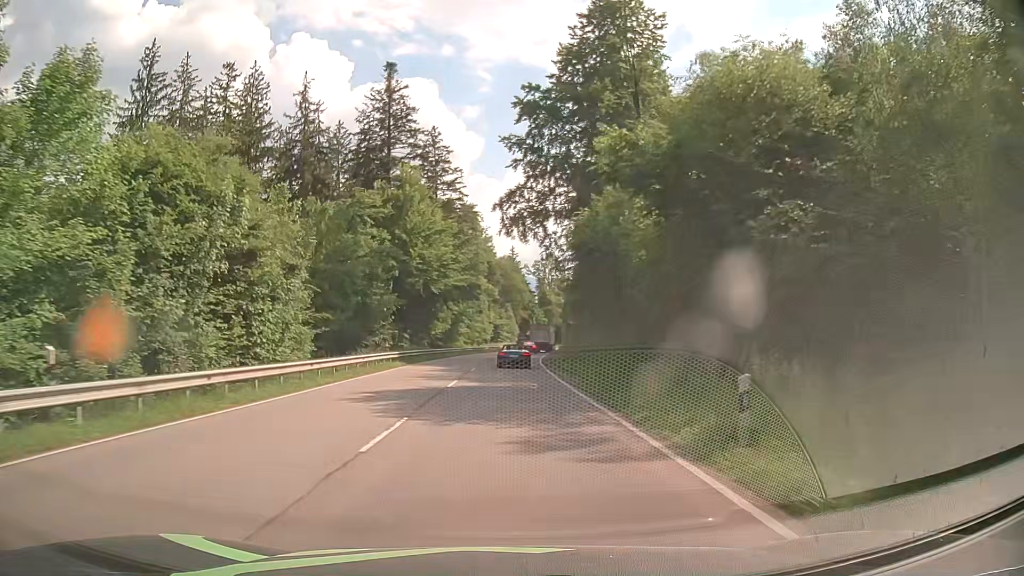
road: primary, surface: asphalt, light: Day
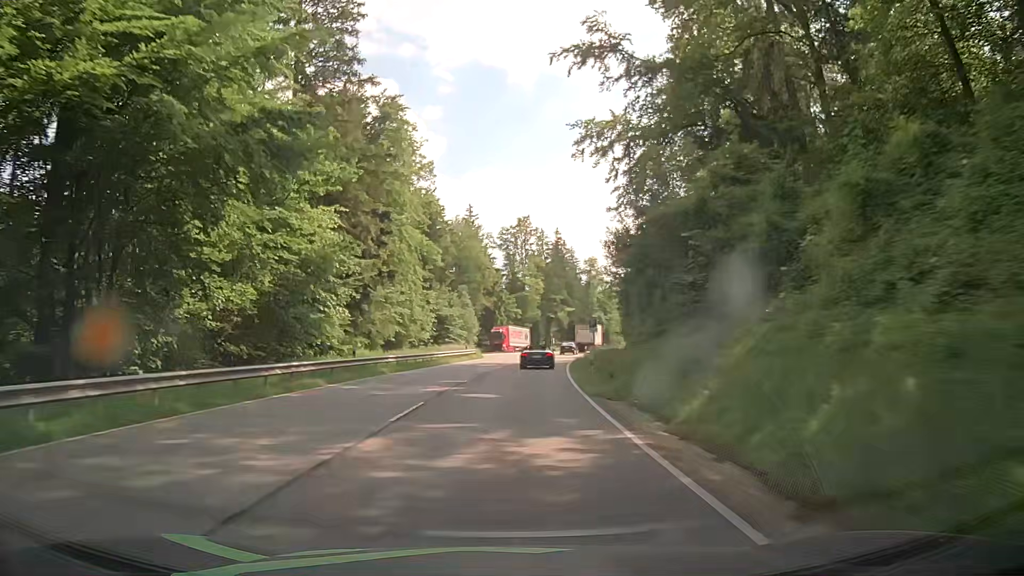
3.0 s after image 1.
(+1.6, +56.7) m; +4°
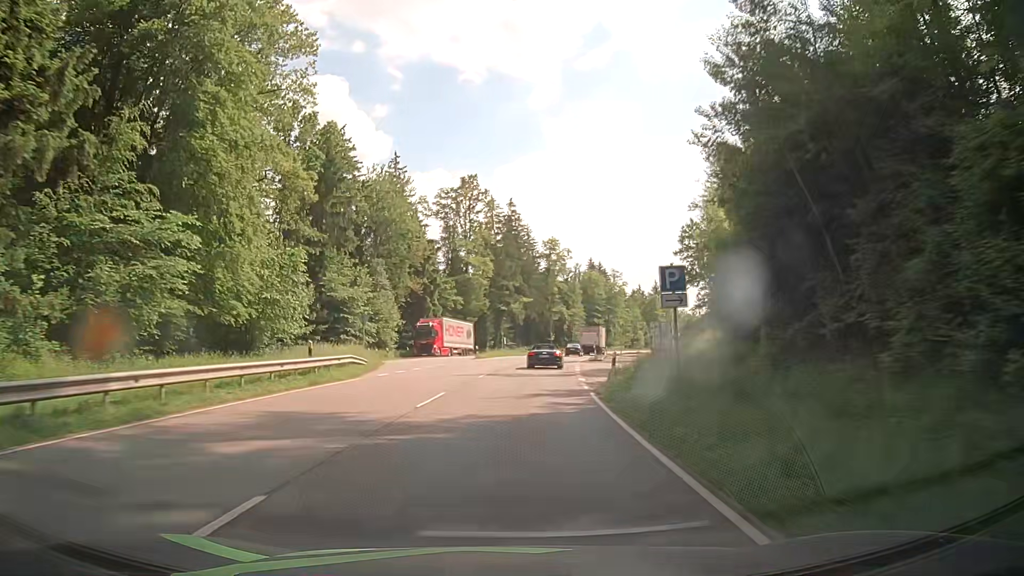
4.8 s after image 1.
(+1.3, +33.7) m; +5°
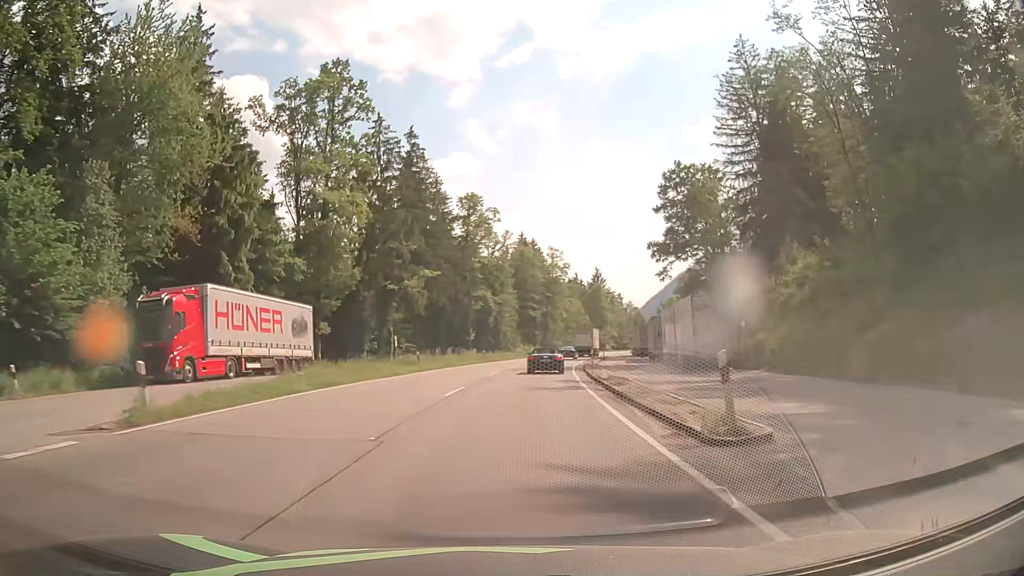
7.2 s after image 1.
(+2.3, +44.0) m; +7°
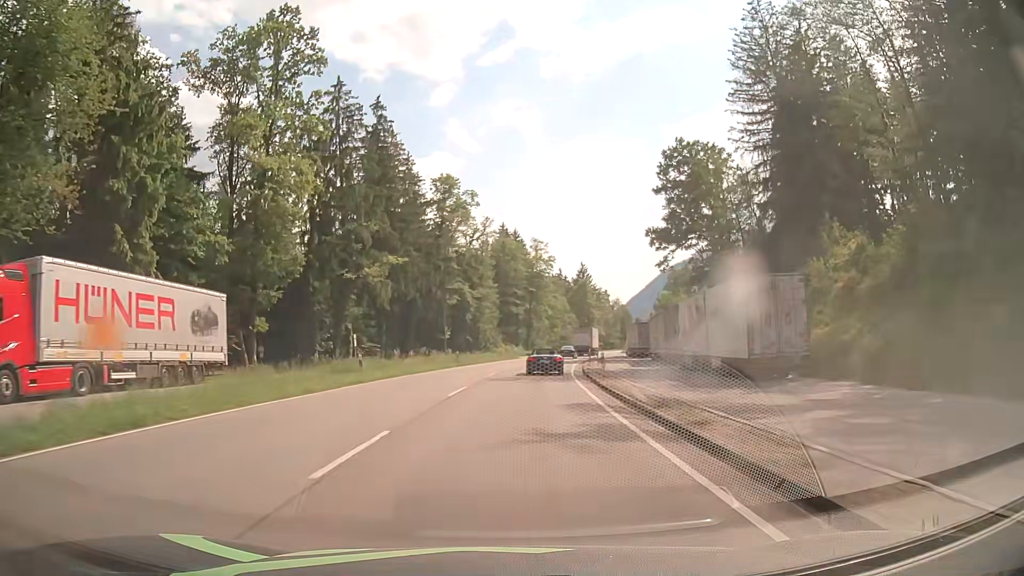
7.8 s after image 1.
(+0.1, +10.8) m; +1°
